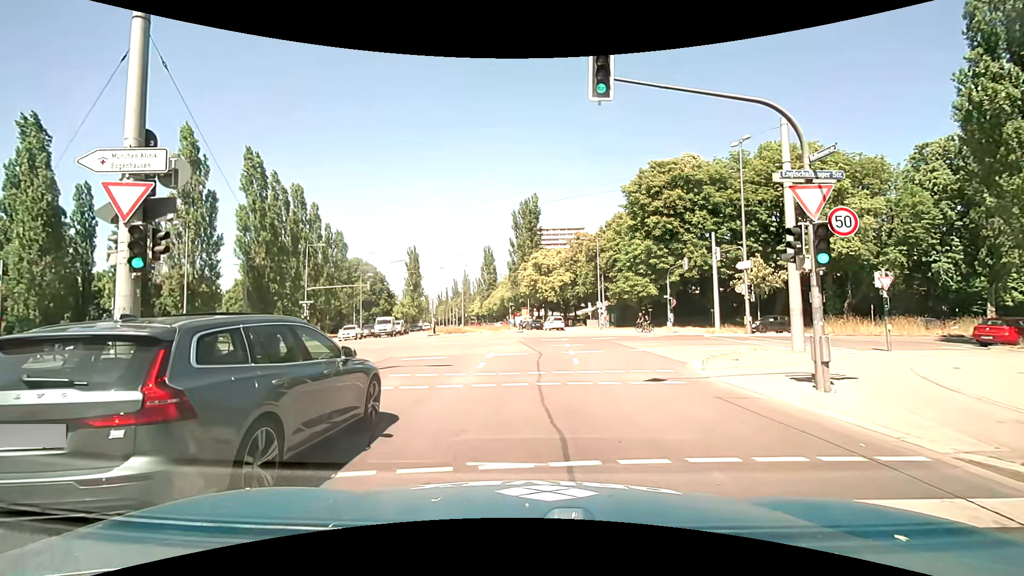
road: secondary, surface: asphalt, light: Day
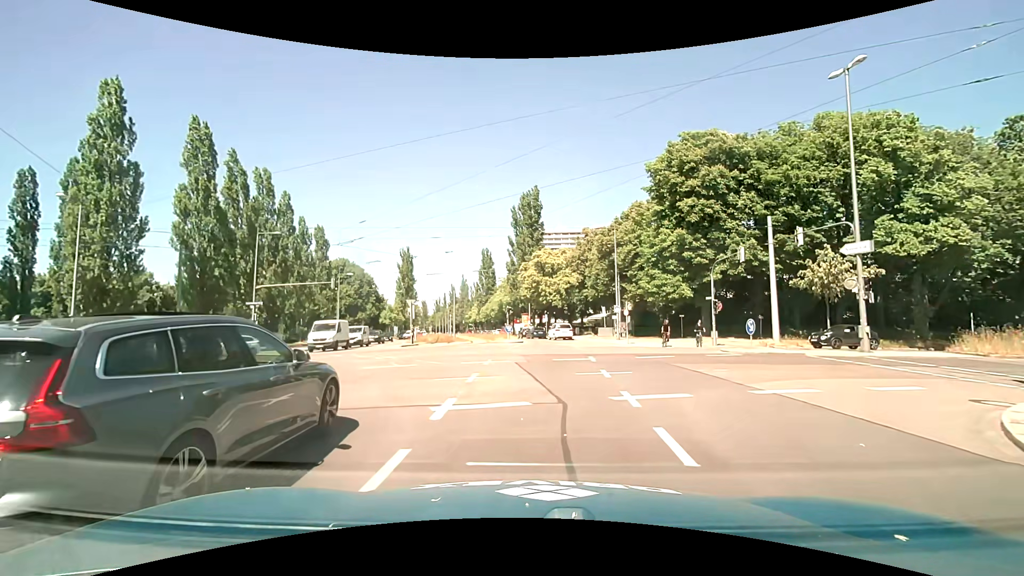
(-0.2, +11.0) m; -1°
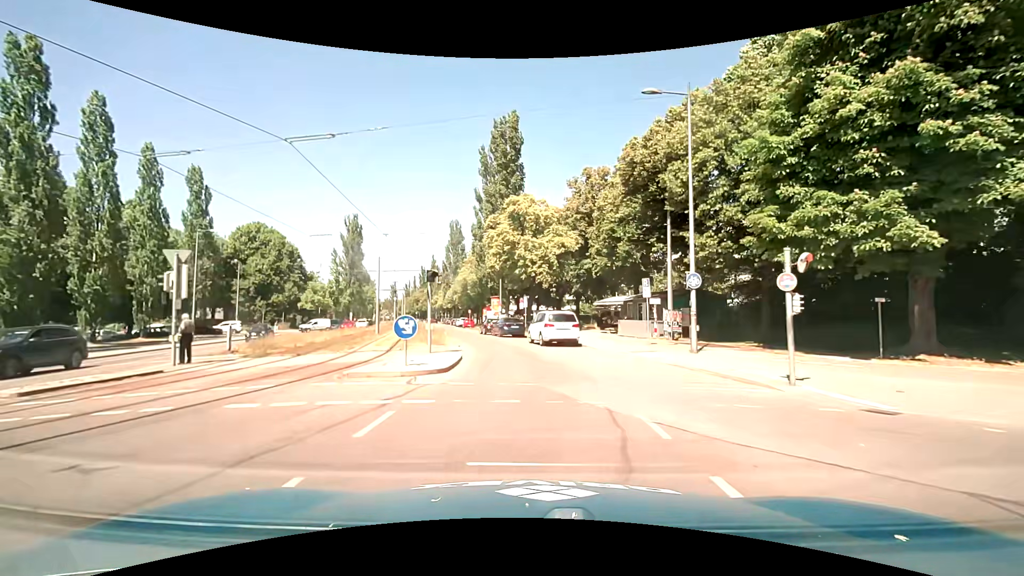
(+1.2, +27.2) m; +3°
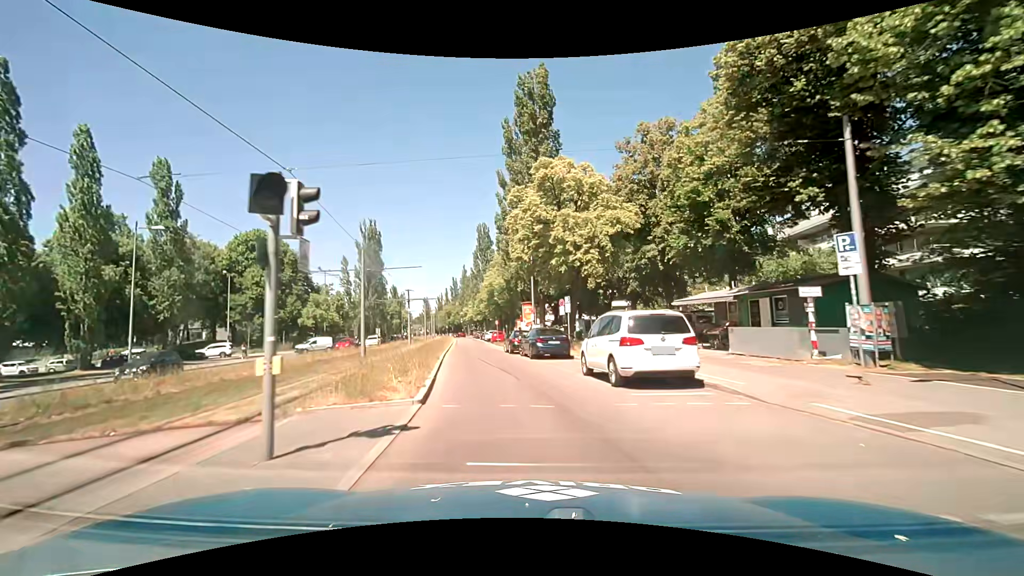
(-0.4, +13.0) m; -4°
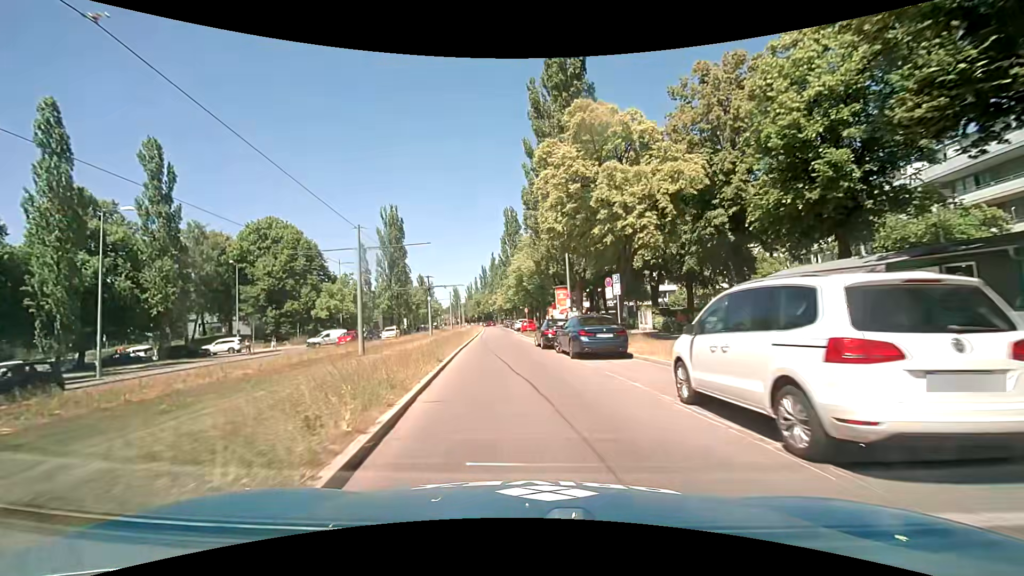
(-0.2, +6.6) m; -4°
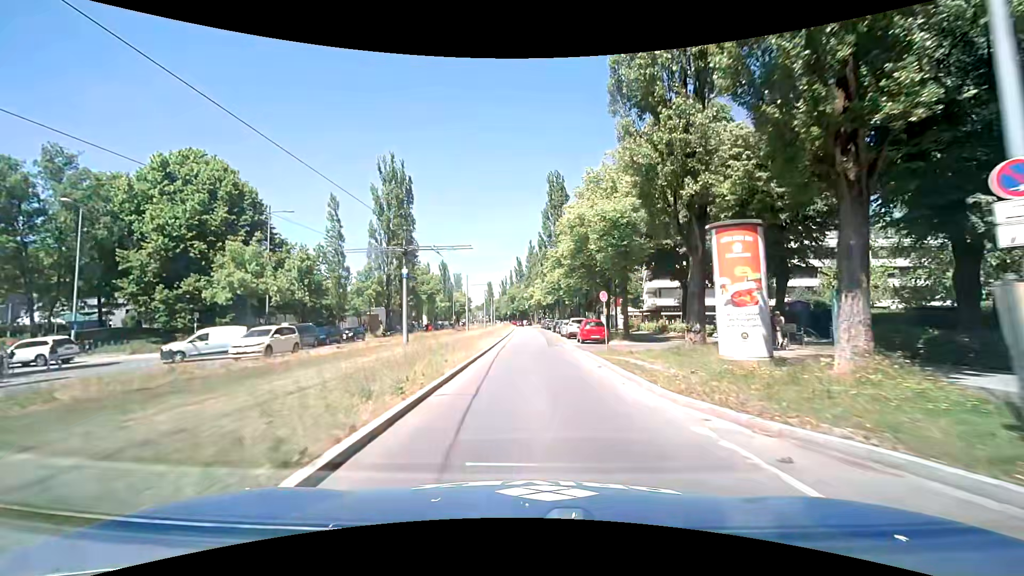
(-1.9, +28.1) m; -4°
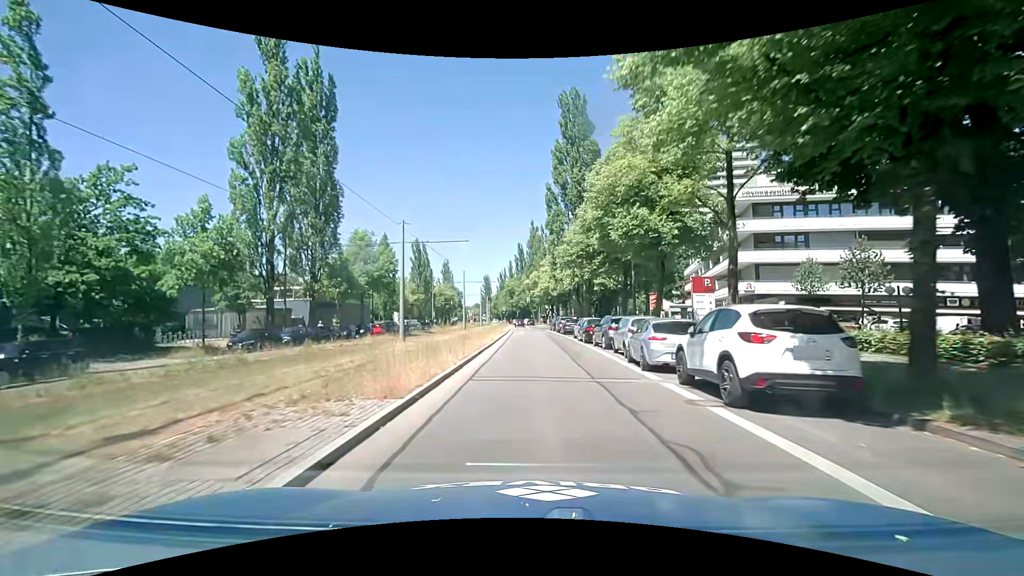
(-0.5, +31.6) m; -1°
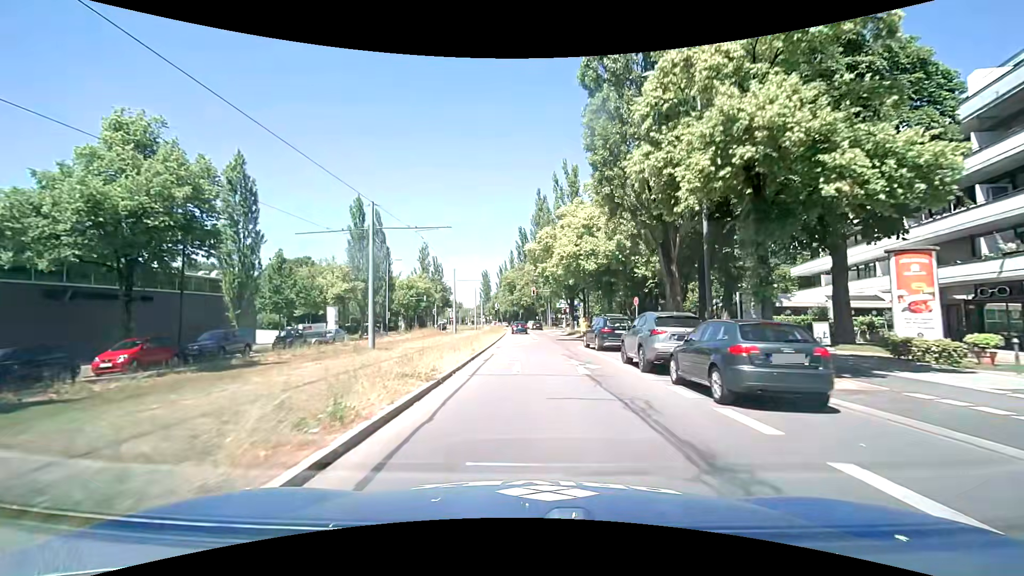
(-0.1, +35.7) m; -1°
